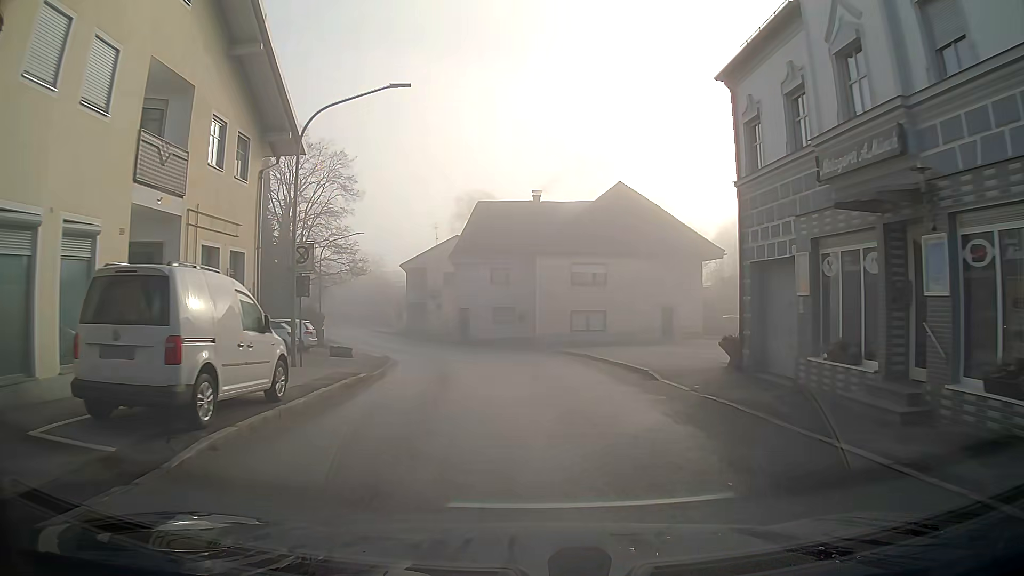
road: secondary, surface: asphalt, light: Day
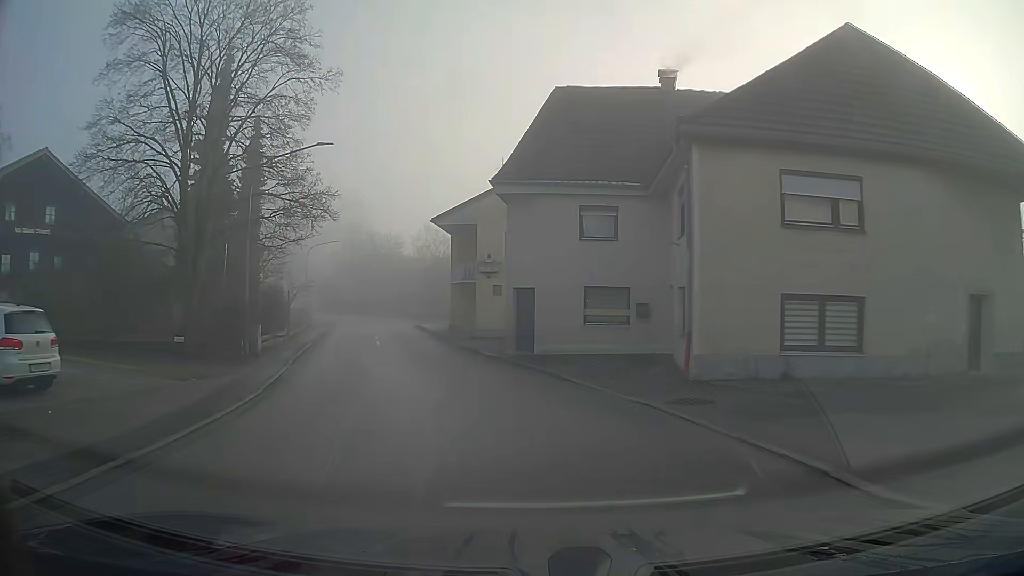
(-1.4, +23.0) m; -11°
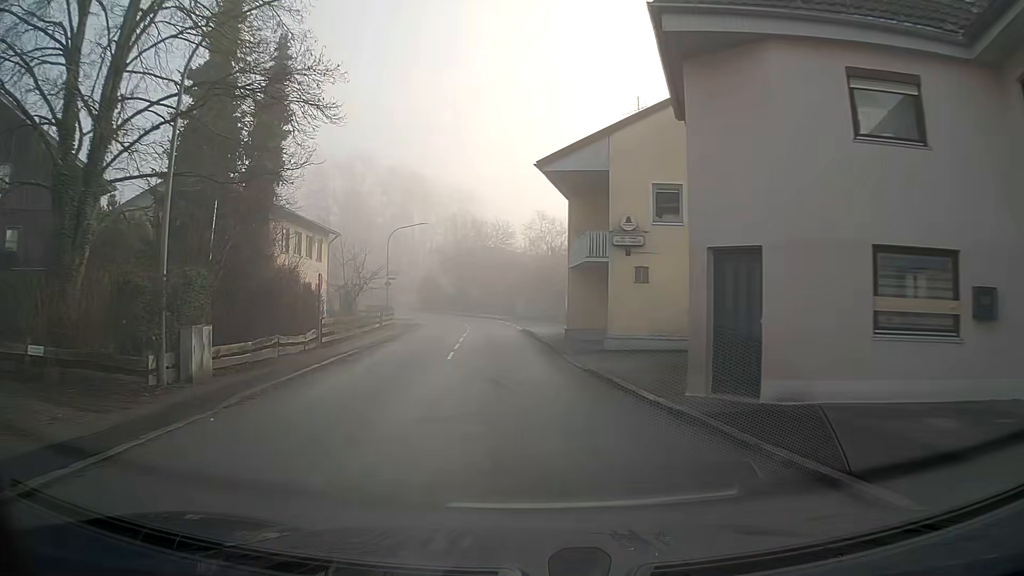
(-1.0, +12.4) m; -9°
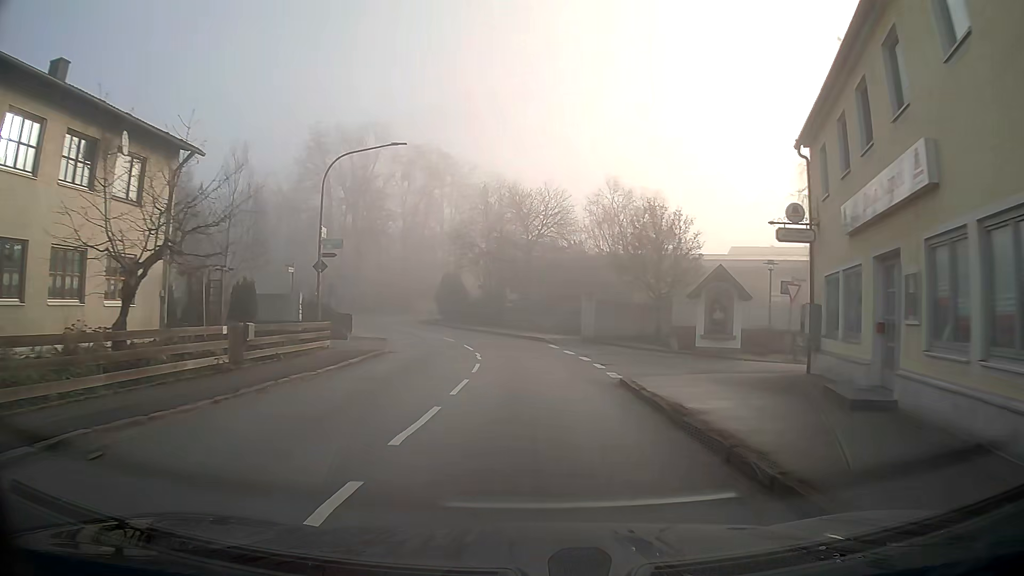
(-1.1, +26.5) m; -3°
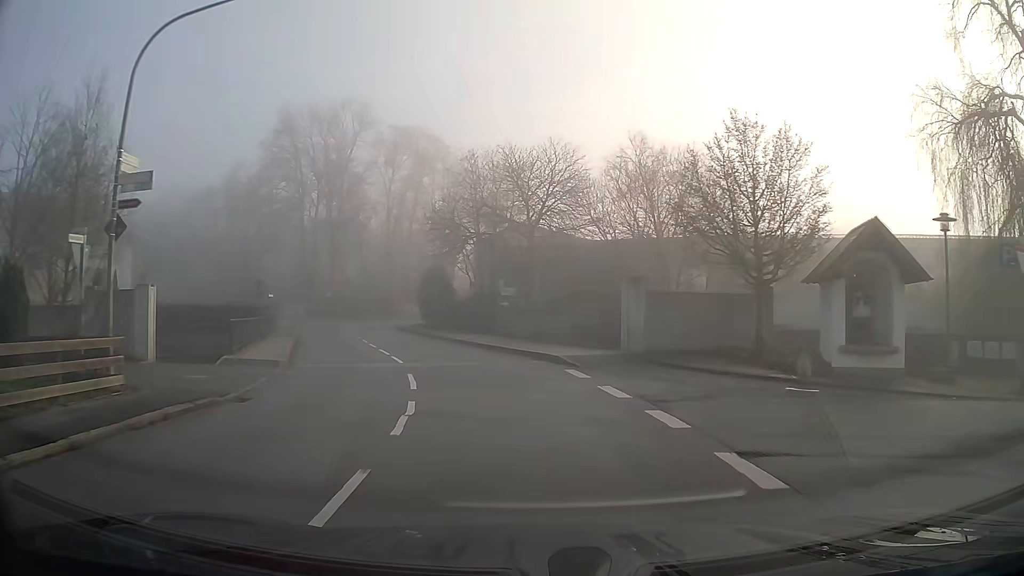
(-0.1, +12.9) m; -2°
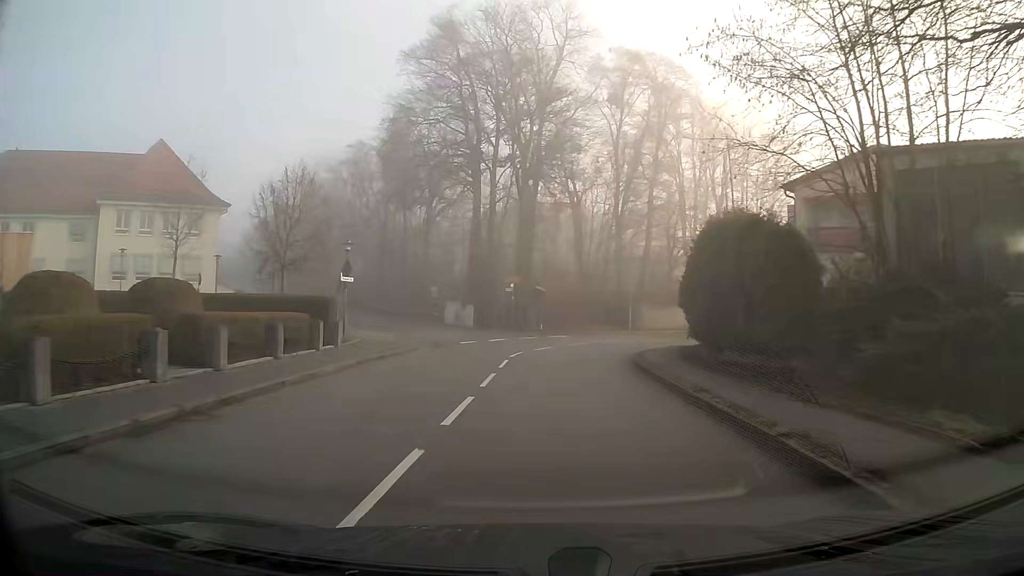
(-5.9, +30.7) m; -17°
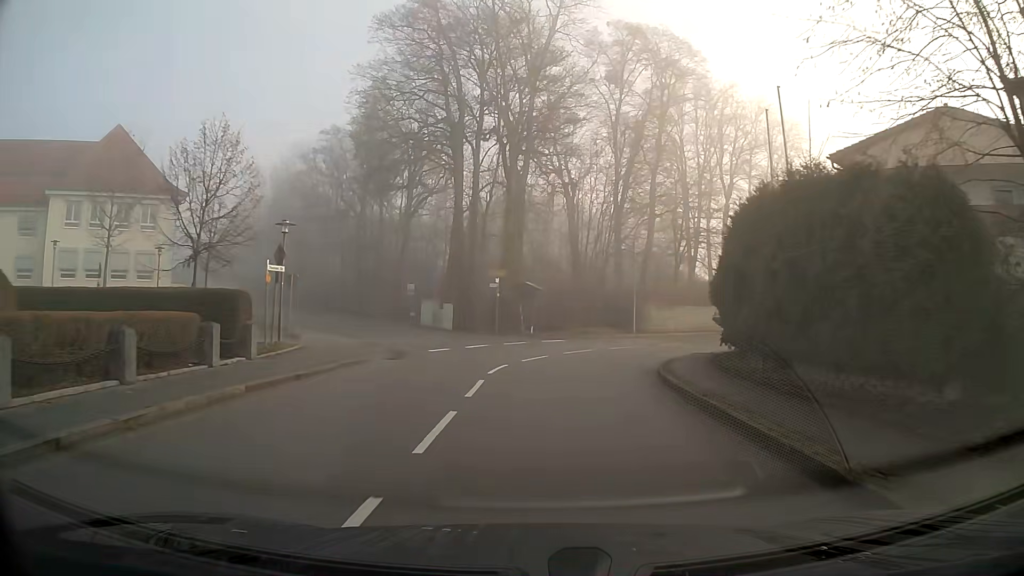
(0.0, +6.3) m; +1°
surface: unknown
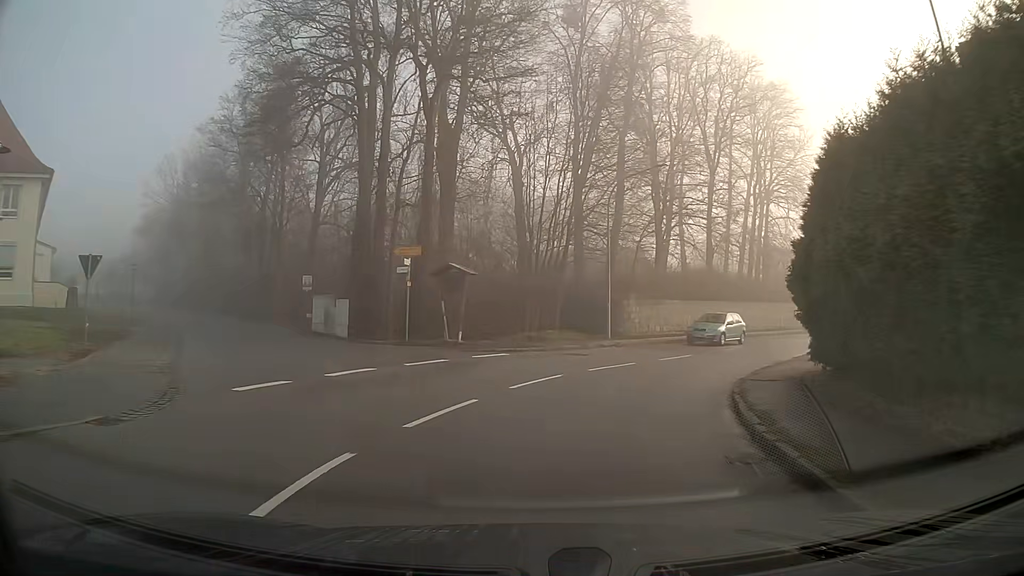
(+0.6, +11.9) m; +7°
